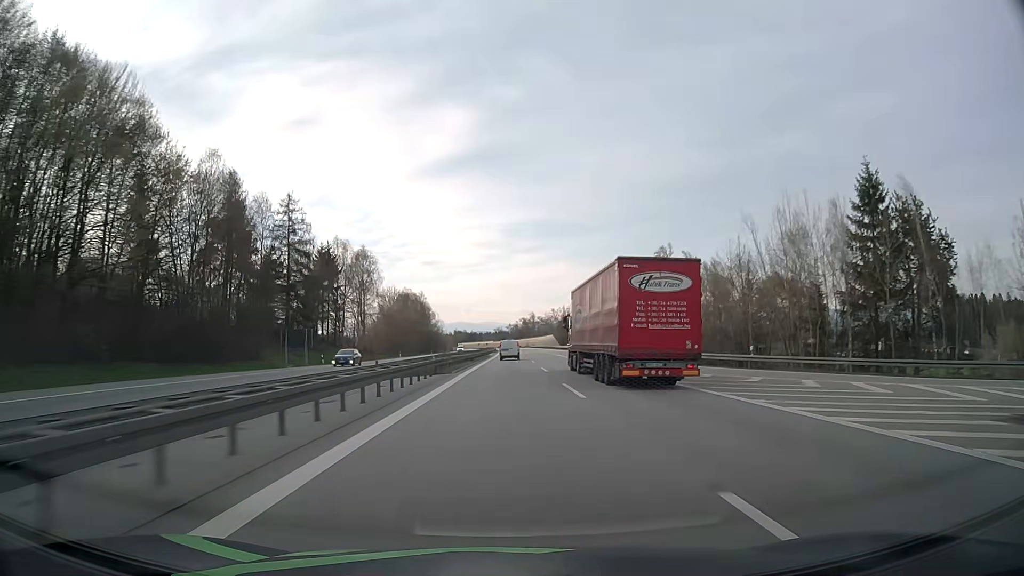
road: motorway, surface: asphalt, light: Day
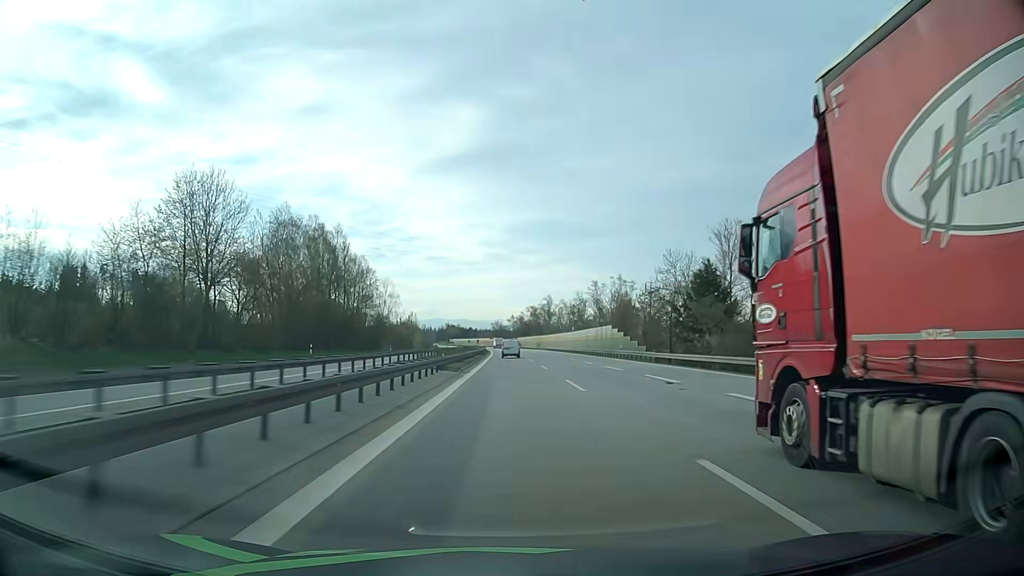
(-0.1, +105.1) m; 0°
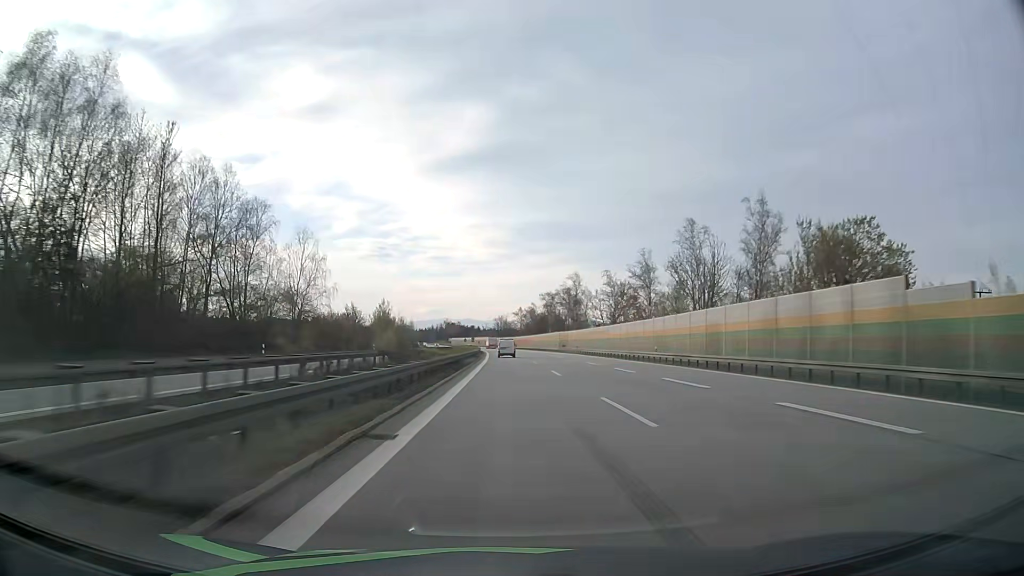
(-0.2, +63.4) m; 0°
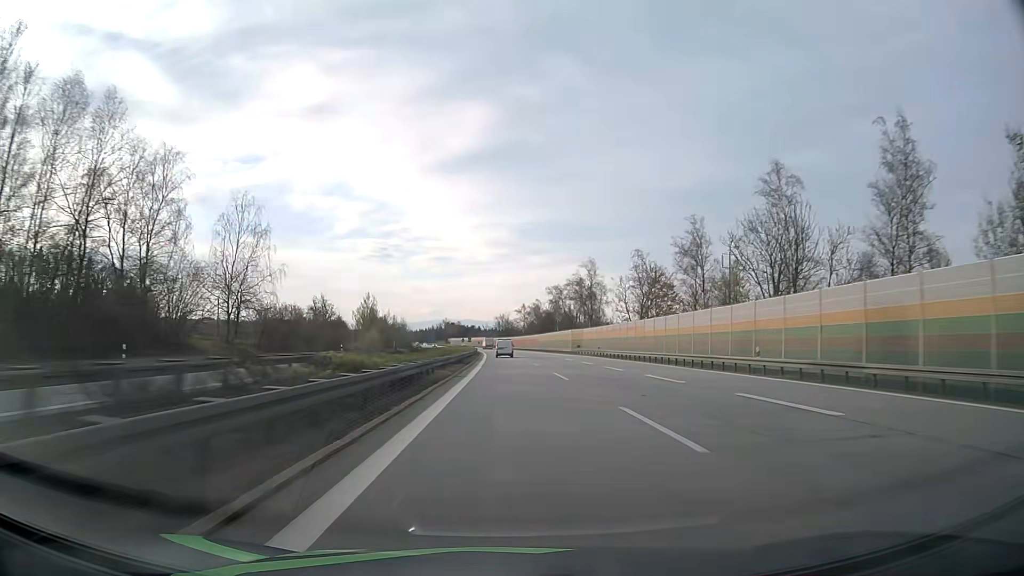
(0.0, +21.2) m; 0°
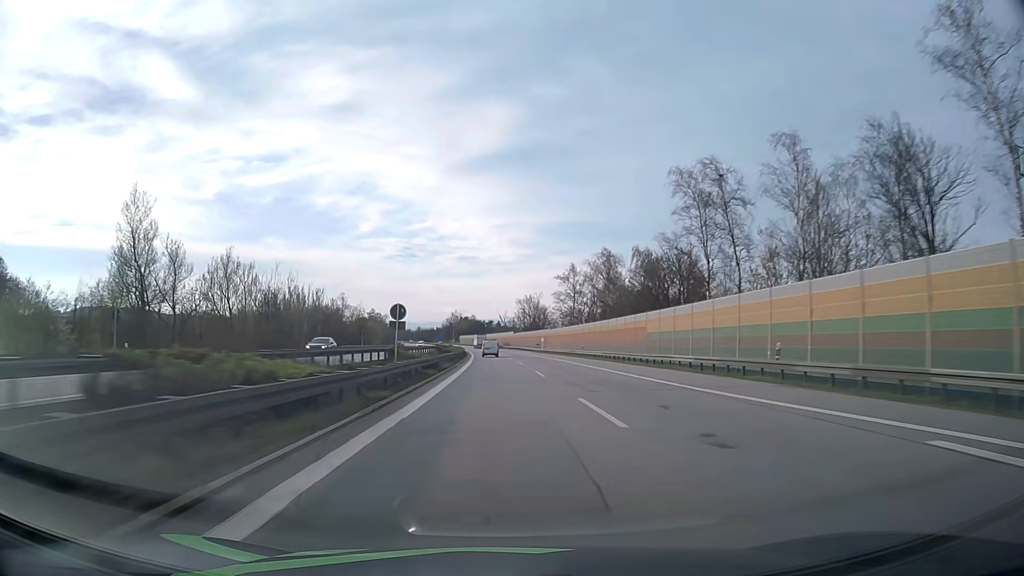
(-1.2, +106.2) m; -2°
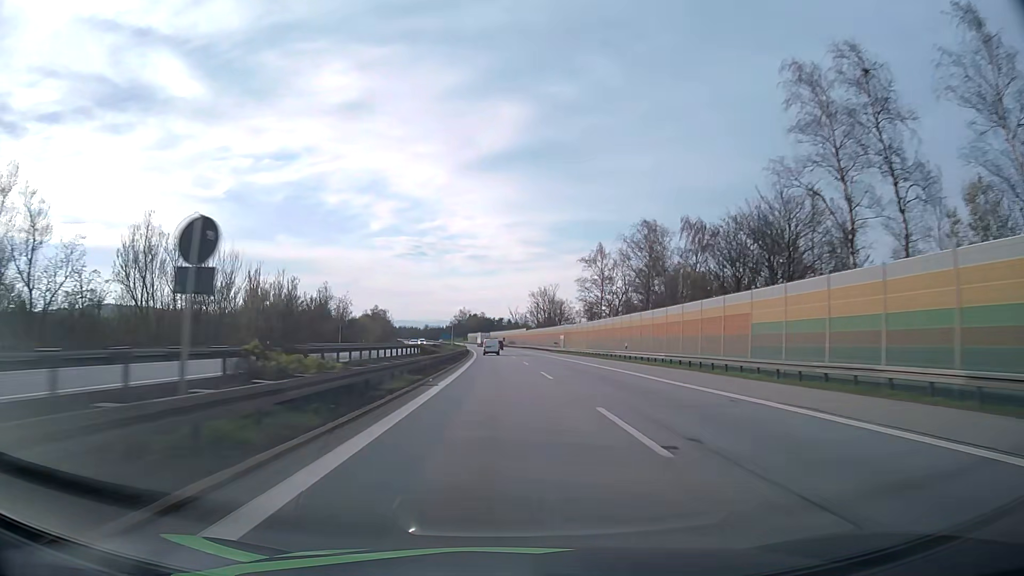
(-0.2, +21.3) m; -1°
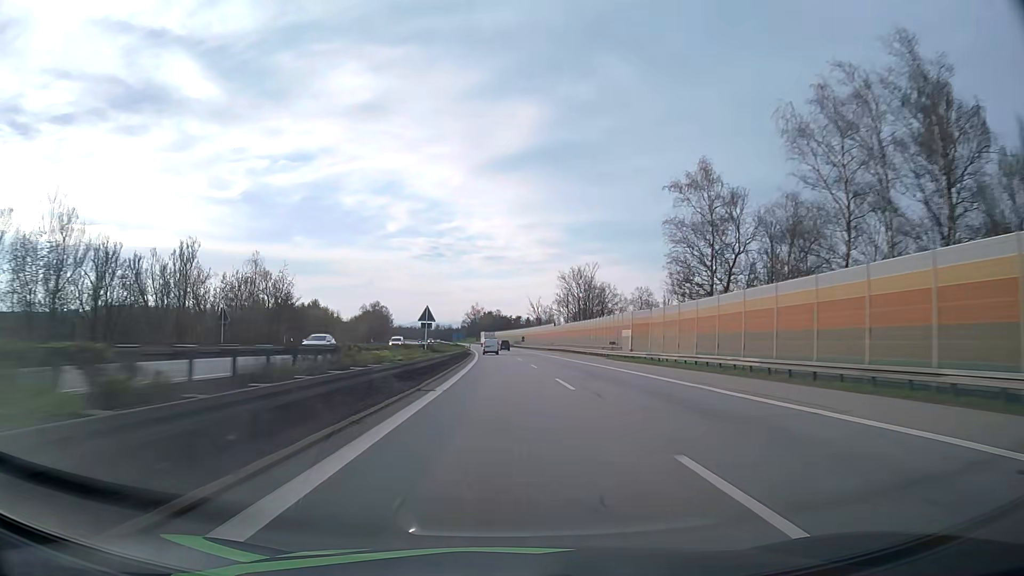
(-0.6, +42.6) m; -1°
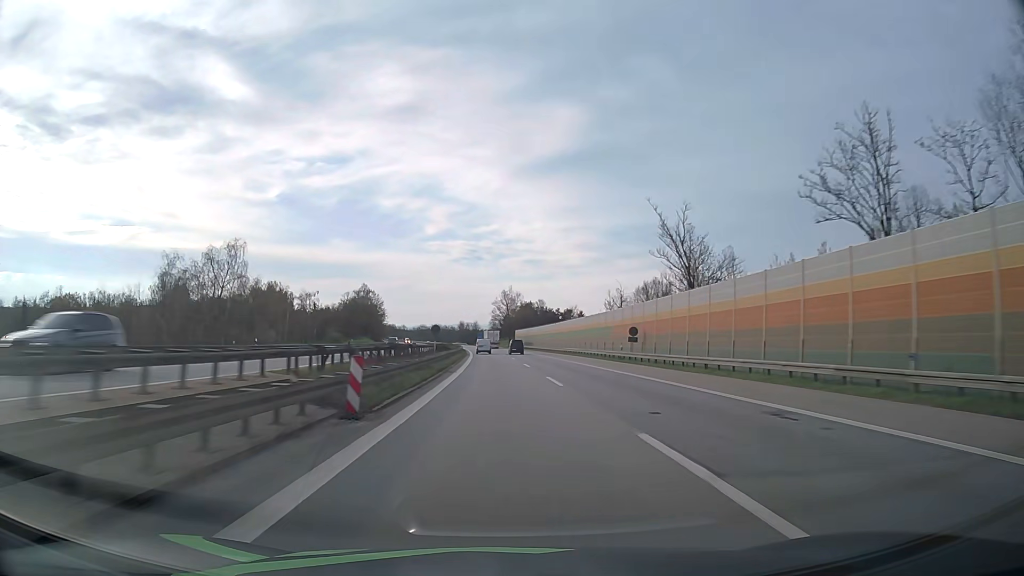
(-3.1, +106.7) m; -3°
(0, +10) (0, +20) (0, +30) (0, +40) (-1, +50) (-1, +60) (-1, +70) (-2, +80) (-2, +90) (-3, +100) m
